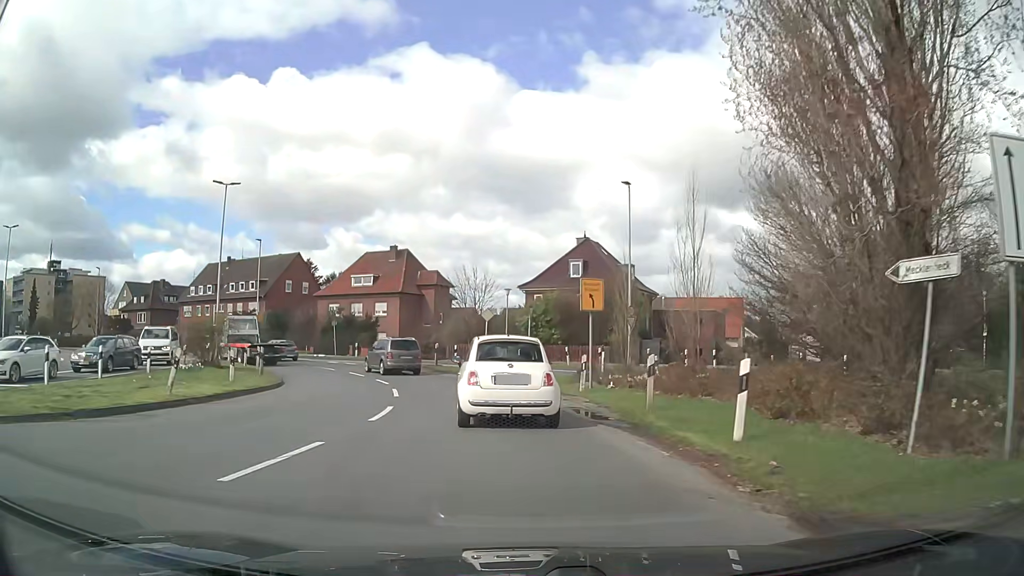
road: trunk_link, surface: asphalt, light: Day
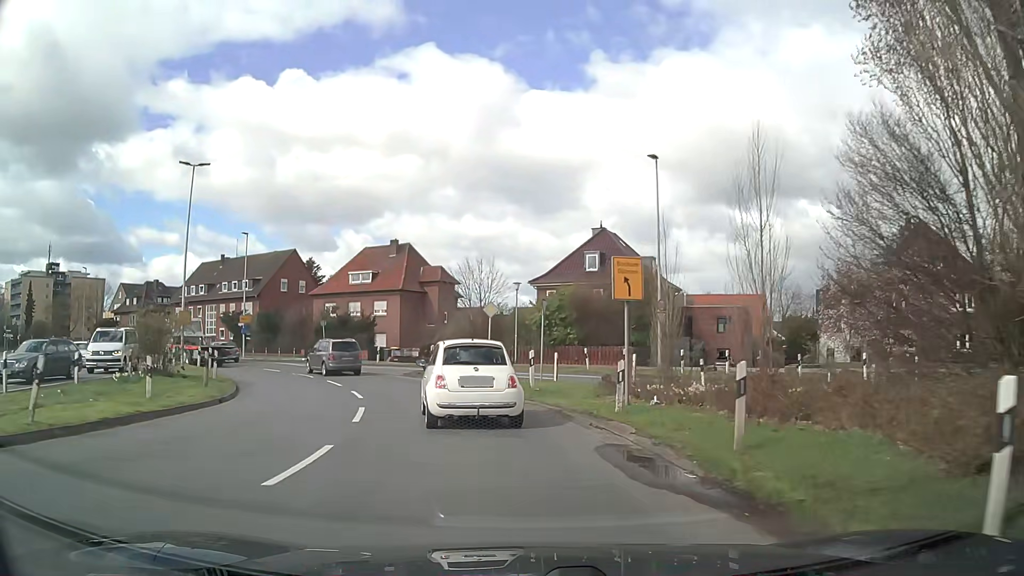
(0.0, +5.5) m; -1°
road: secondary
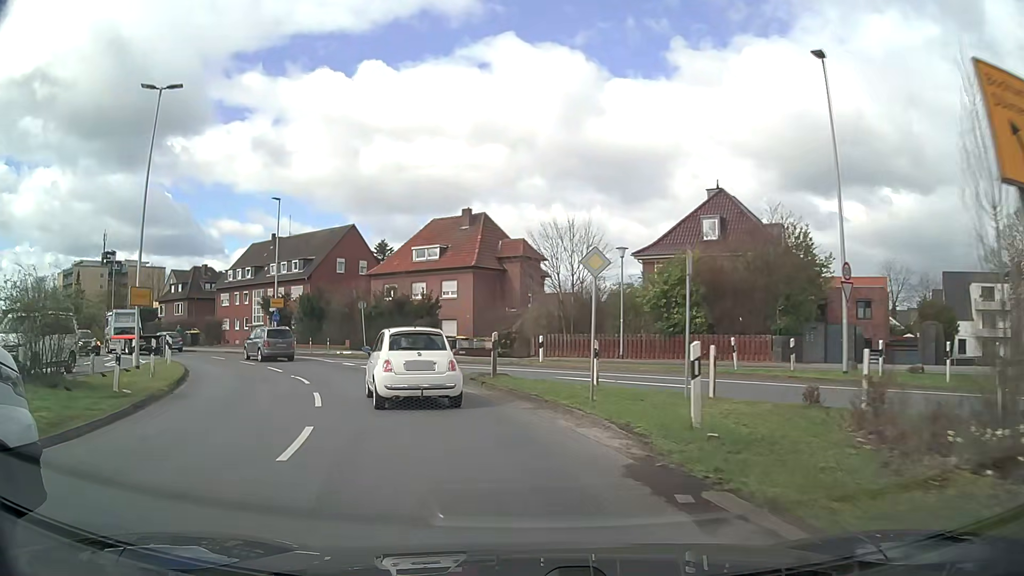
(-0.5, +11.5) m; -7°
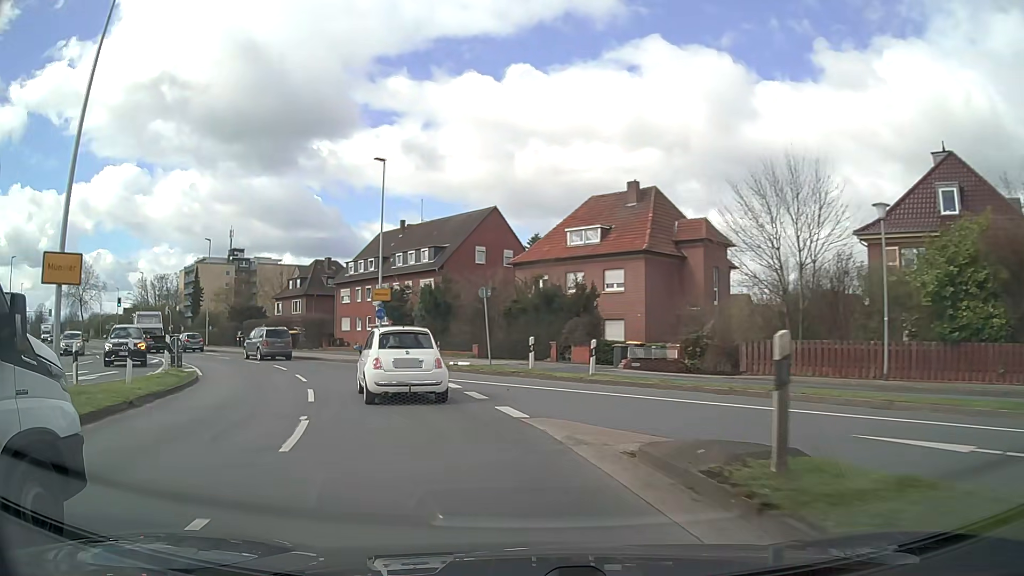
(-1.1, +11.9) m; -12°
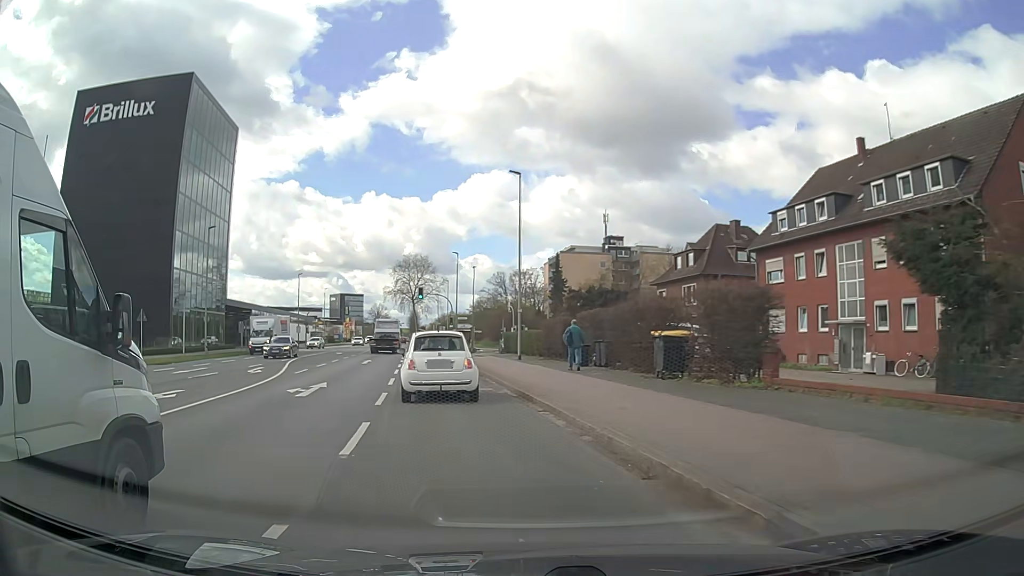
(-9.4, +29.0) m; -34°
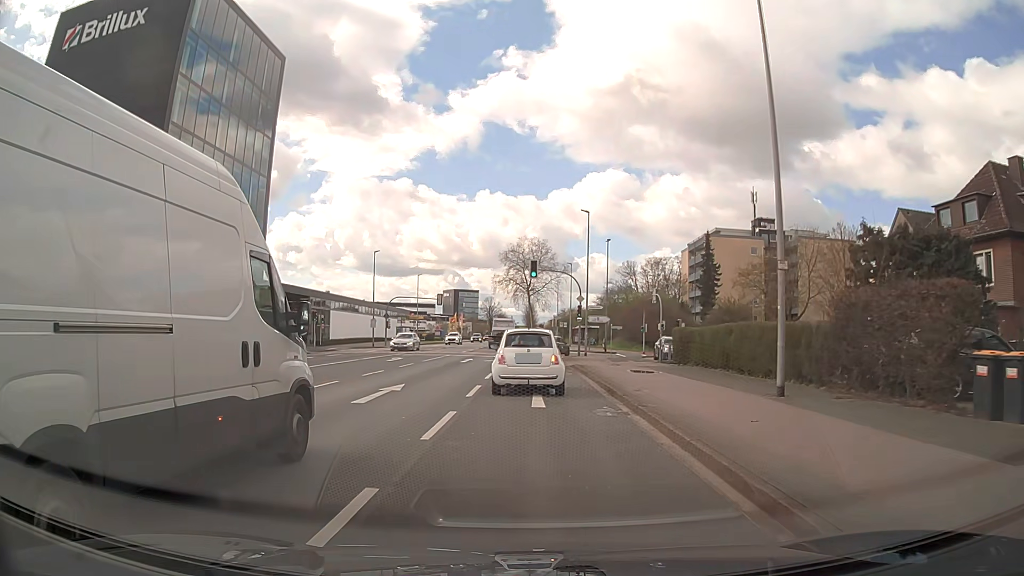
(-3.2, +23.1) m; -11°
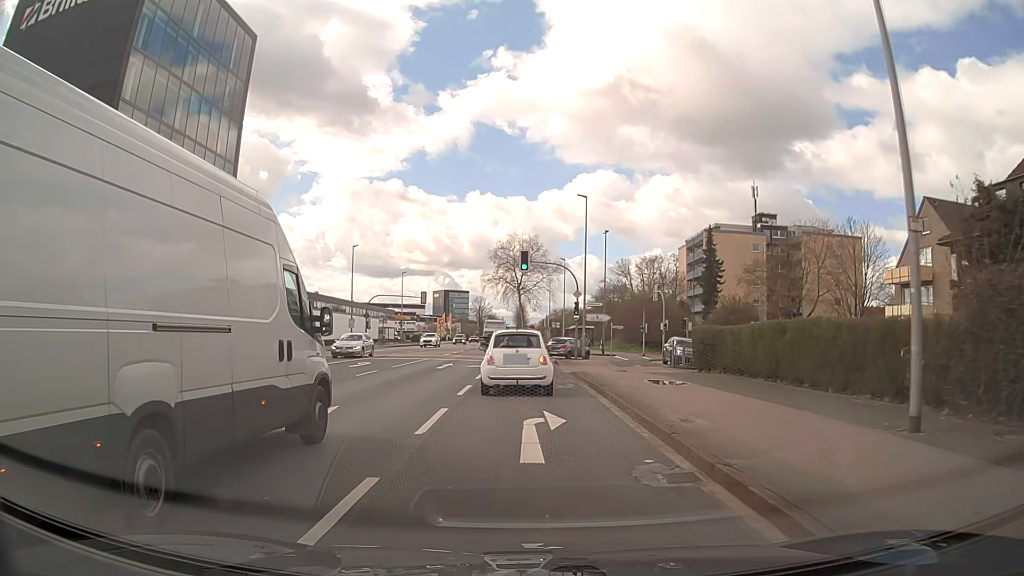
(+0.1, +5.6) m; +1°
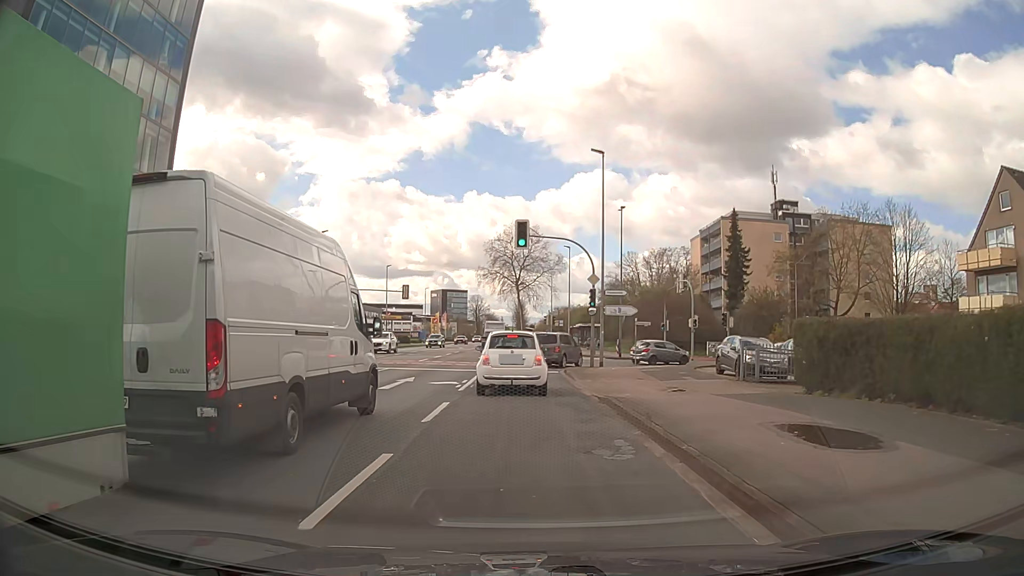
(0.0, +10.6) m; 0°
